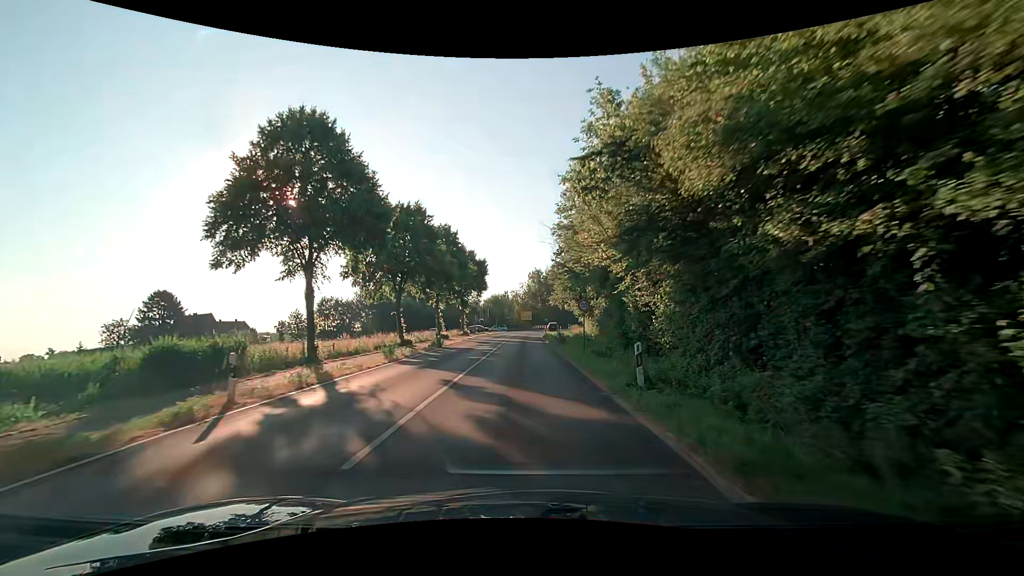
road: secondary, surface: asphalt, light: Day
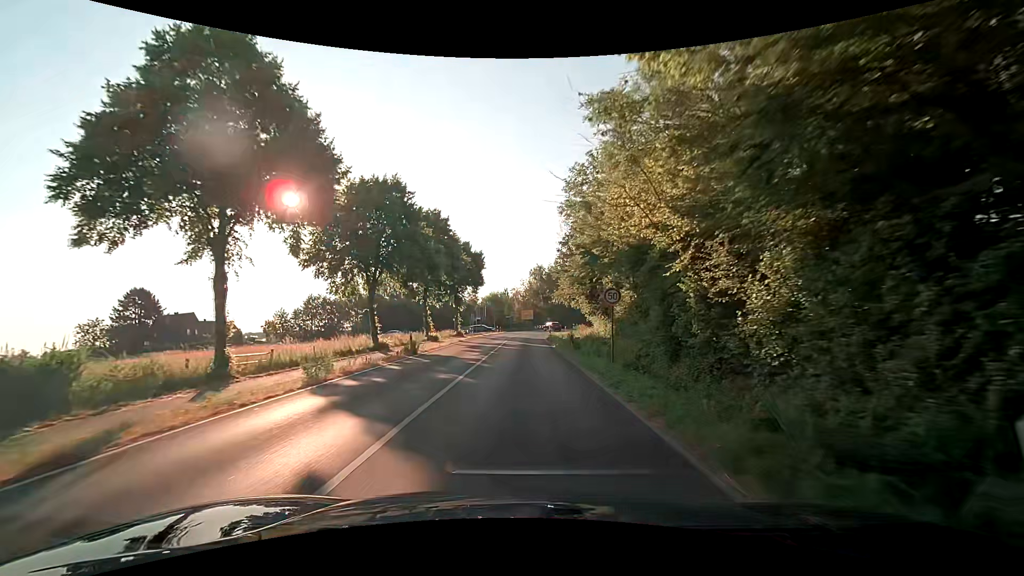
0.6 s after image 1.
(-0.1, +7.7) m; -1°
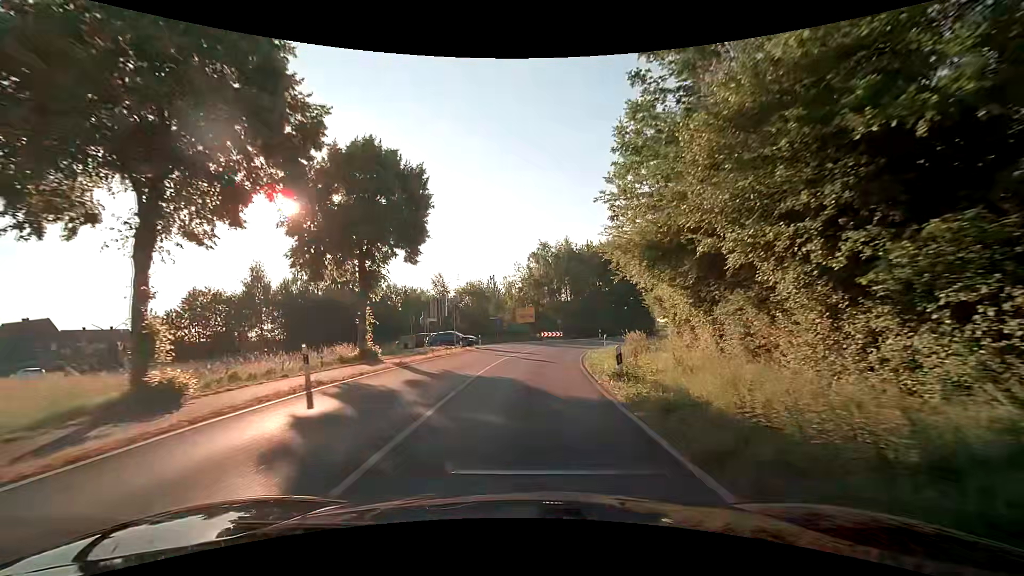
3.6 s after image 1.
(+0.2, +37.1) m; 0°
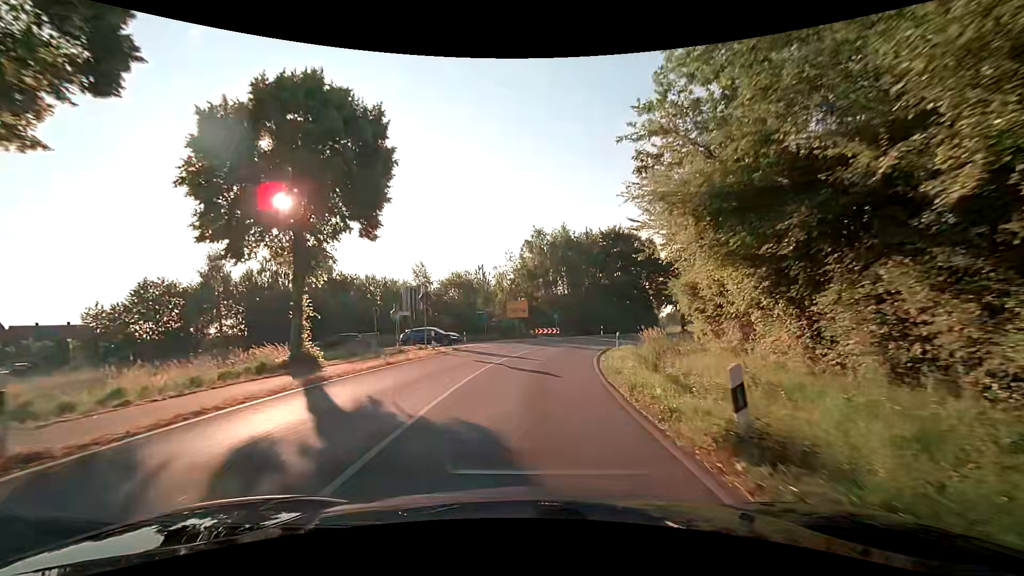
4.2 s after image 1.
(+0.1, +7.3) m; +1°
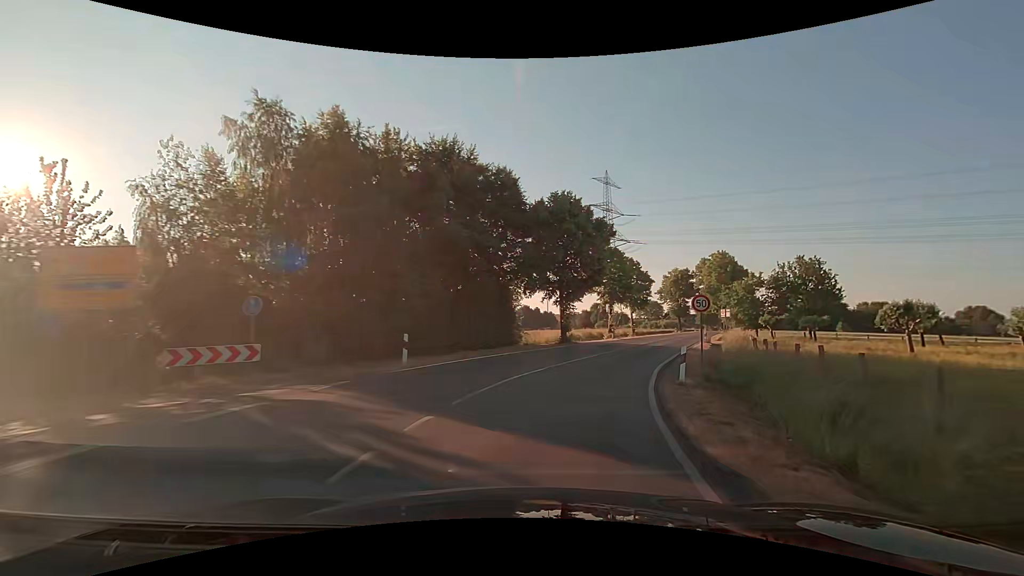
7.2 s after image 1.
(+4.8, +36.6) m; +20°
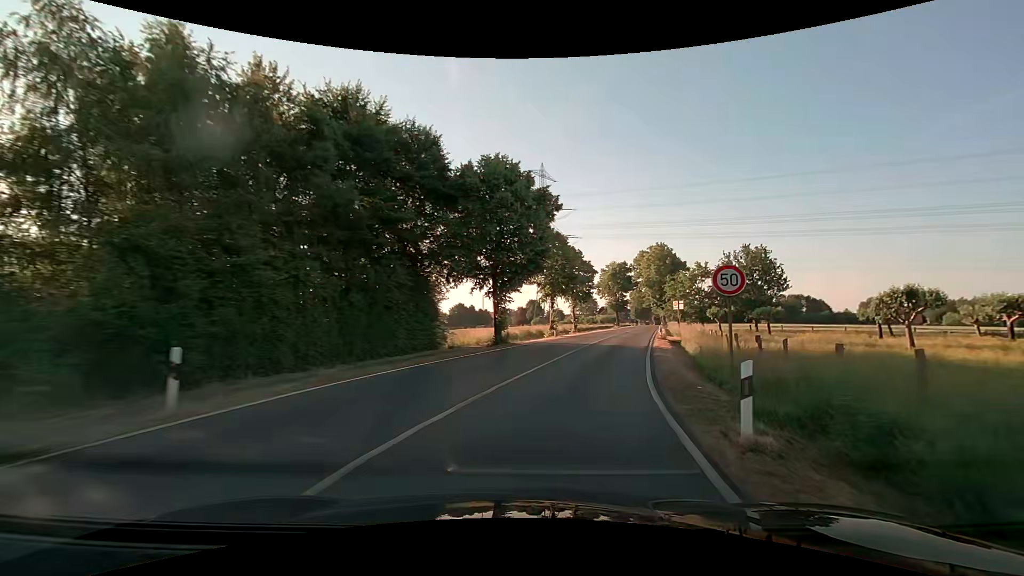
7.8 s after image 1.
(+0.5, +7.5) m; +7°
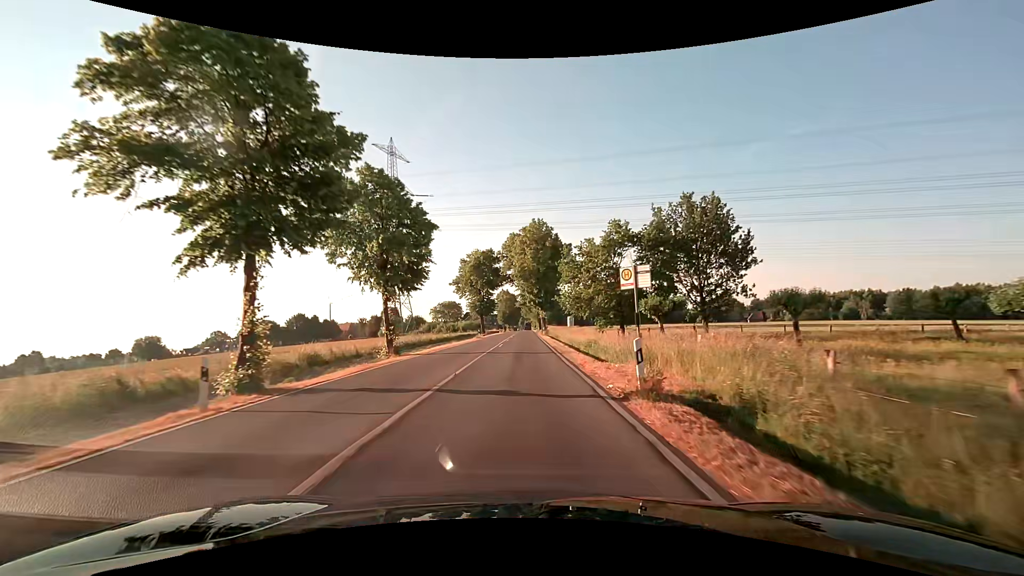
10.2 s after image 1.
(+5.8, +29.8) m; +16°
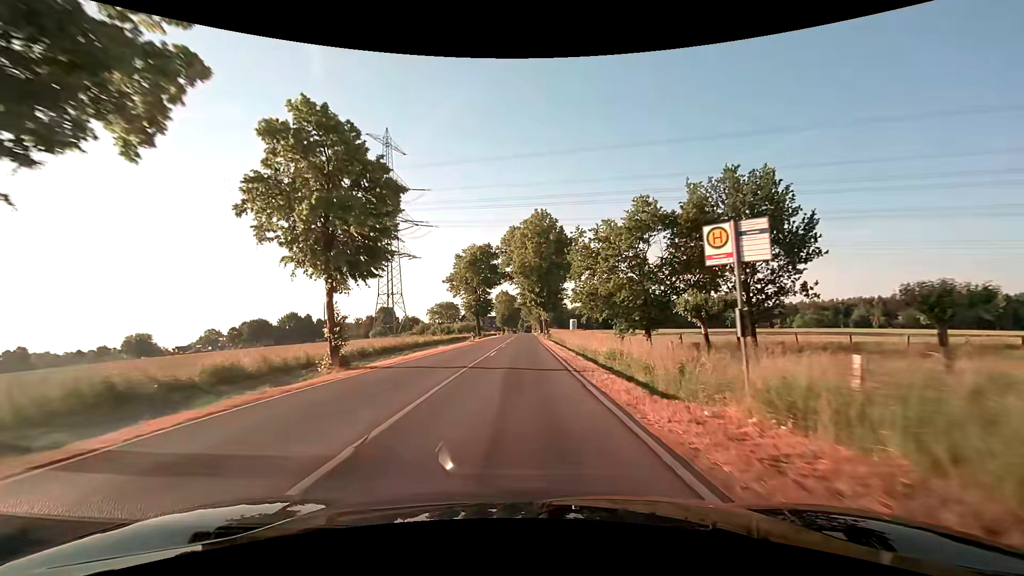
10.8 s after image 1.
(0.0, +7.7) m; 0°
(0, +10) (0, +20) (0, +30) (0, +40) (0, +50) (0, +60) (0, +70) (0, +80) (0, +90) (0, +100) m
